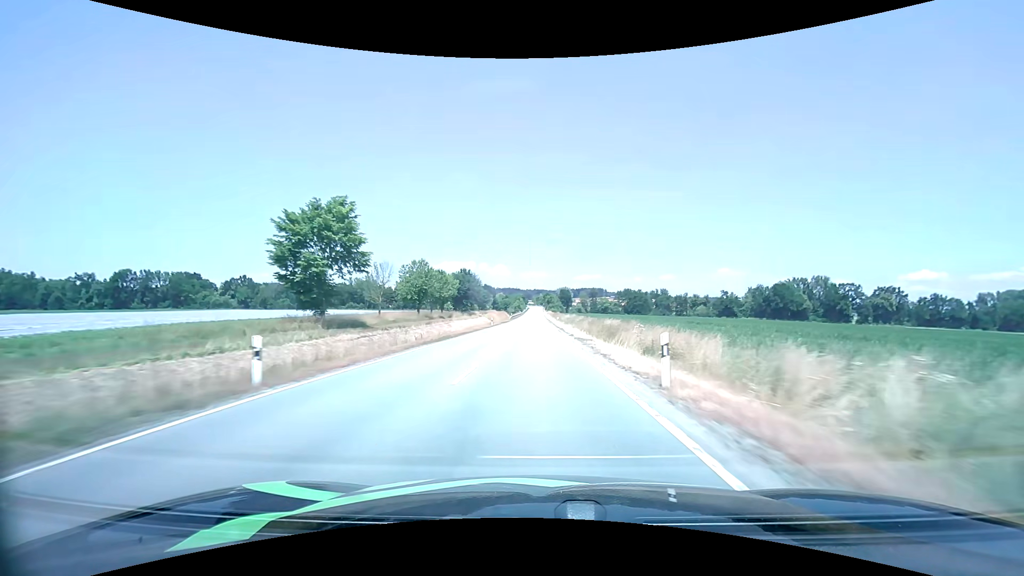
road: tertiary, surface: asphalt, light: Day
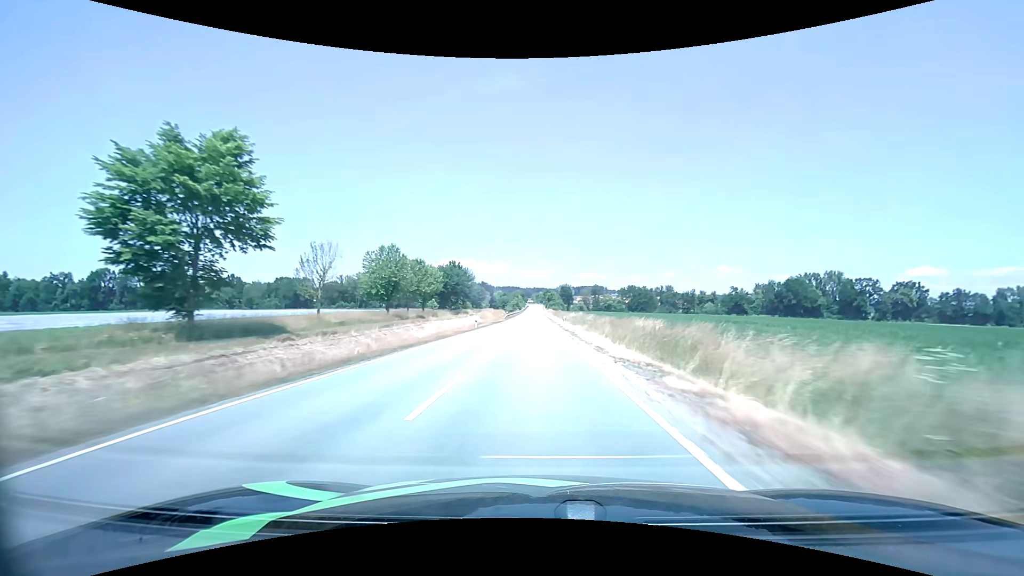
(0.0, +15.3) m; 0°
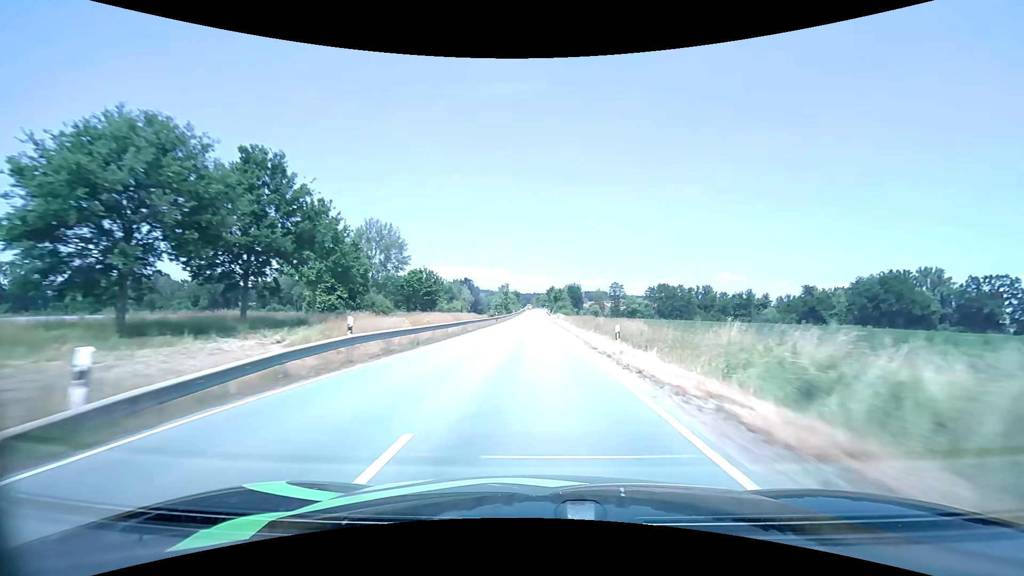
(-0.2, +77.9) m; 0°
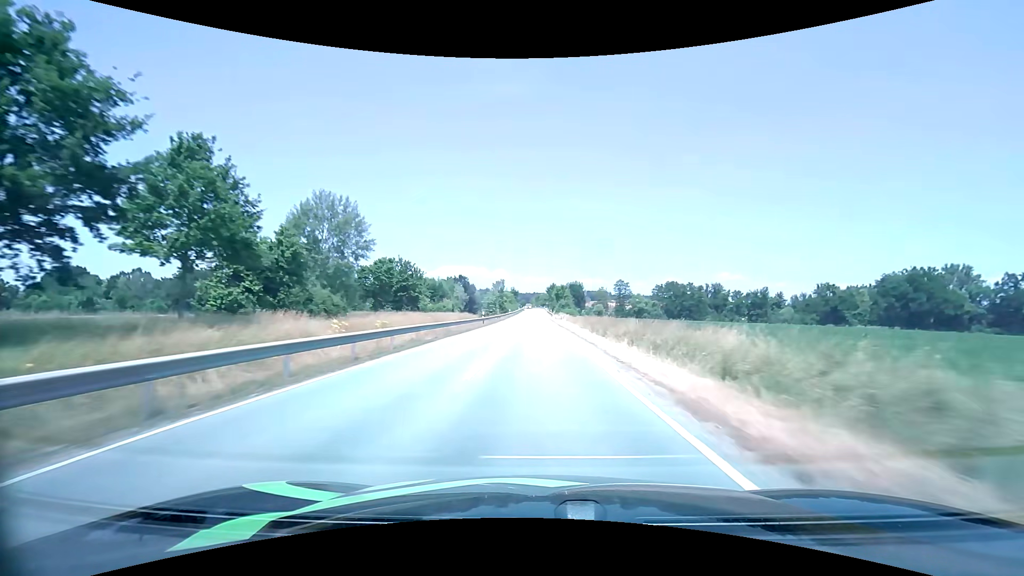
(0.0, +15.7) m; 0°
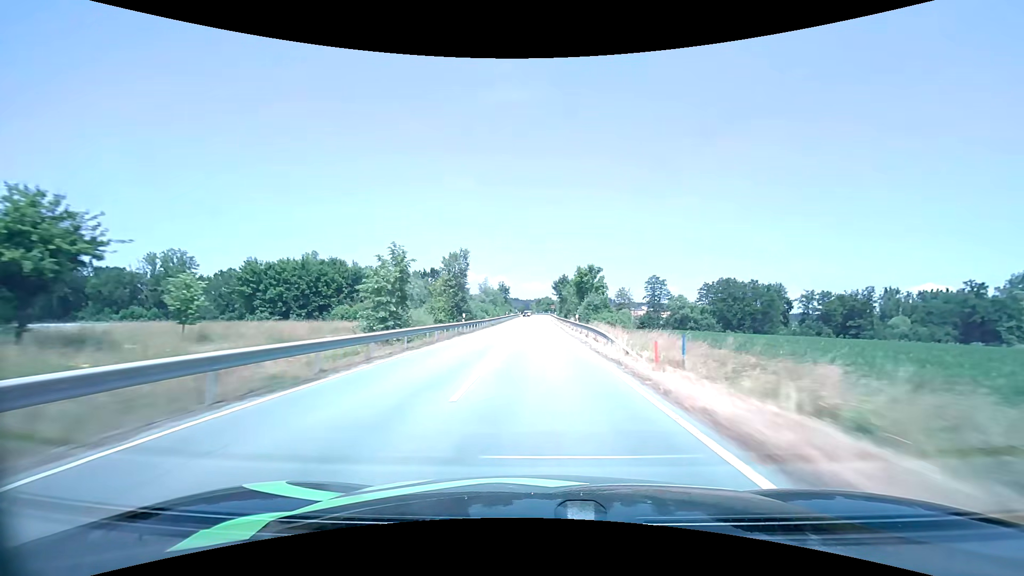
(-0.2, +63.1) m; 0°
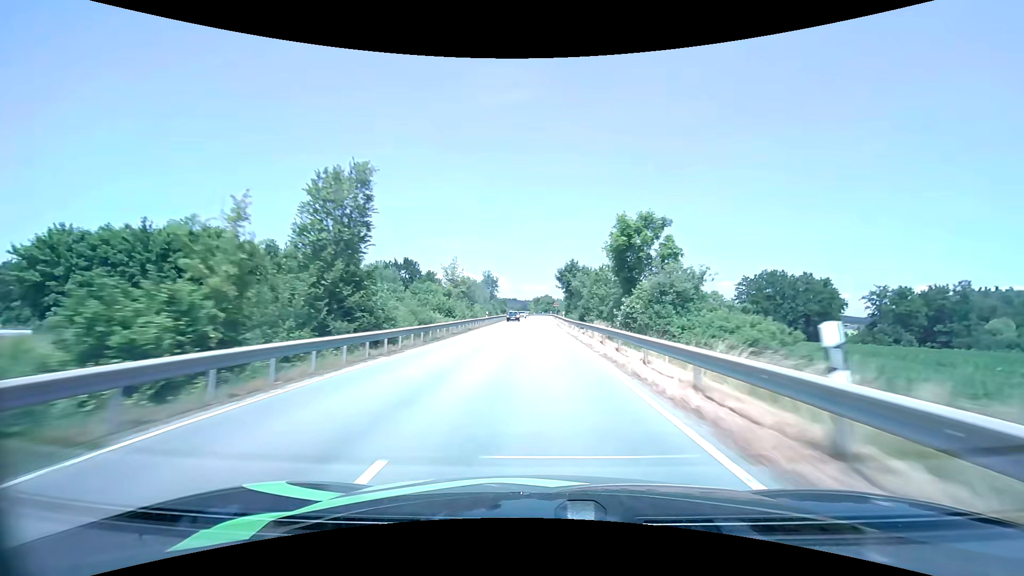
(+0.1, +31.6) m; 0°
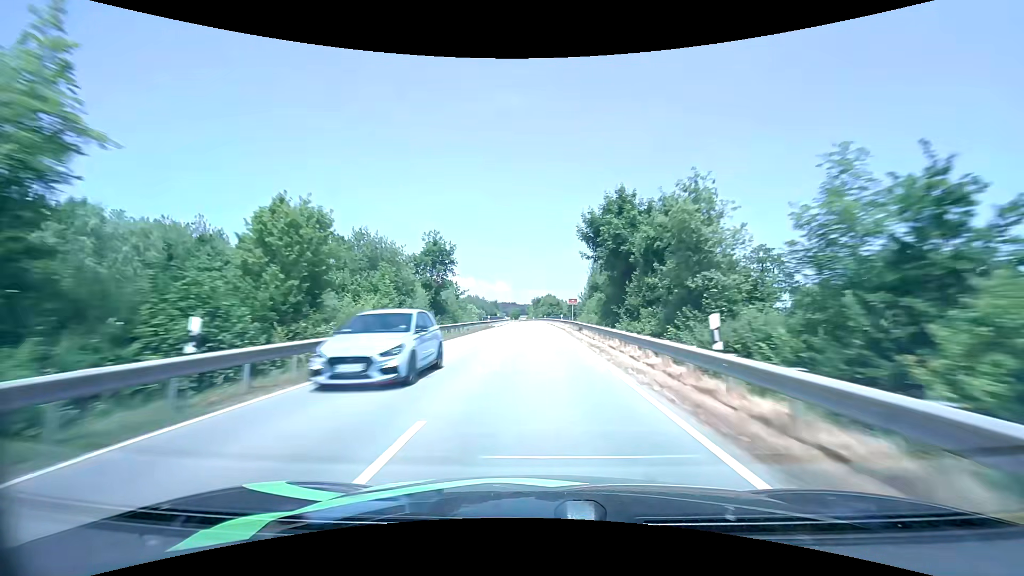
(0.0, +46.9) m; 0°
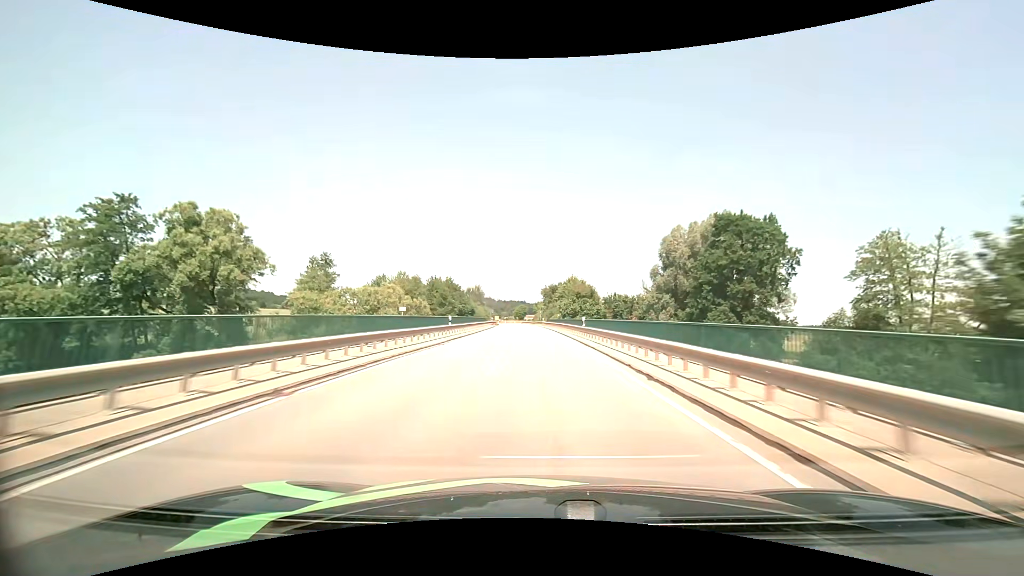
(-0.9, +75.6) m; -1°
(0, +10) (0, +20) (0, +30) (-1, +40) (-1, +50) (-1, +60) (-1, +70) (-2, +80) (-2, +90) (-3, +100) m
